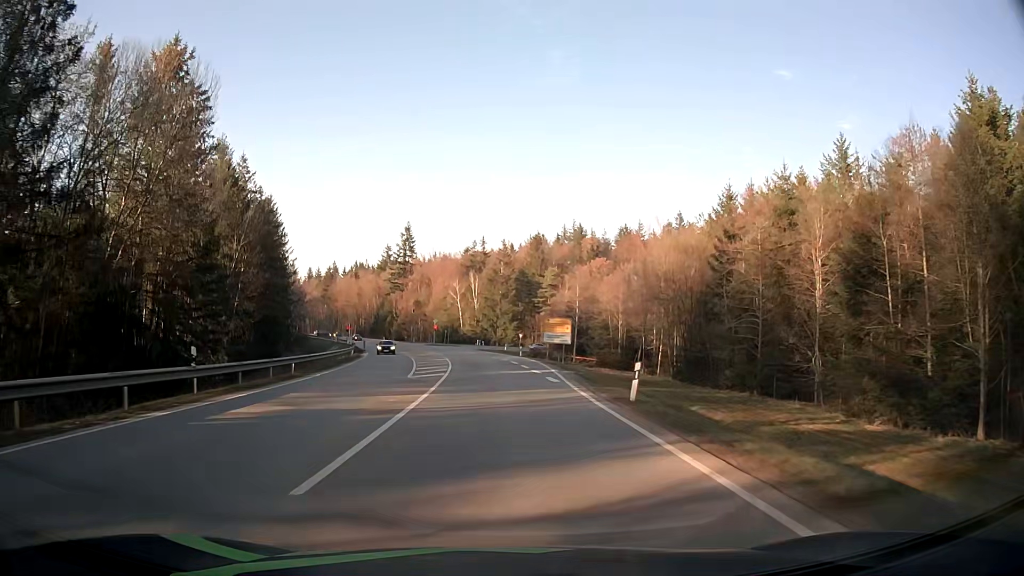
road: secondary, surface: asphalt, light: Day
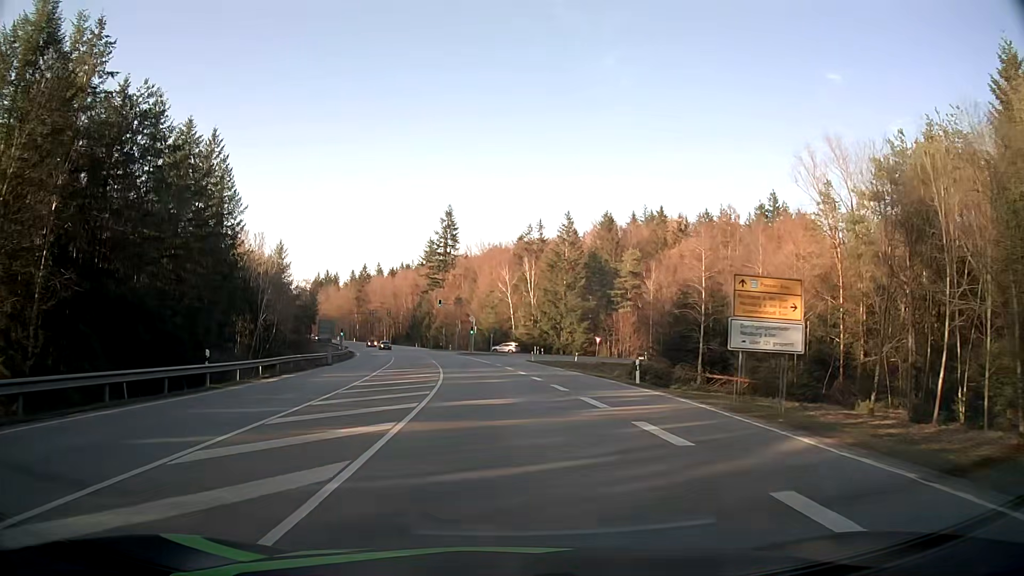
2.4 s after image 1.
(-1.4, +38.7) m; -5°
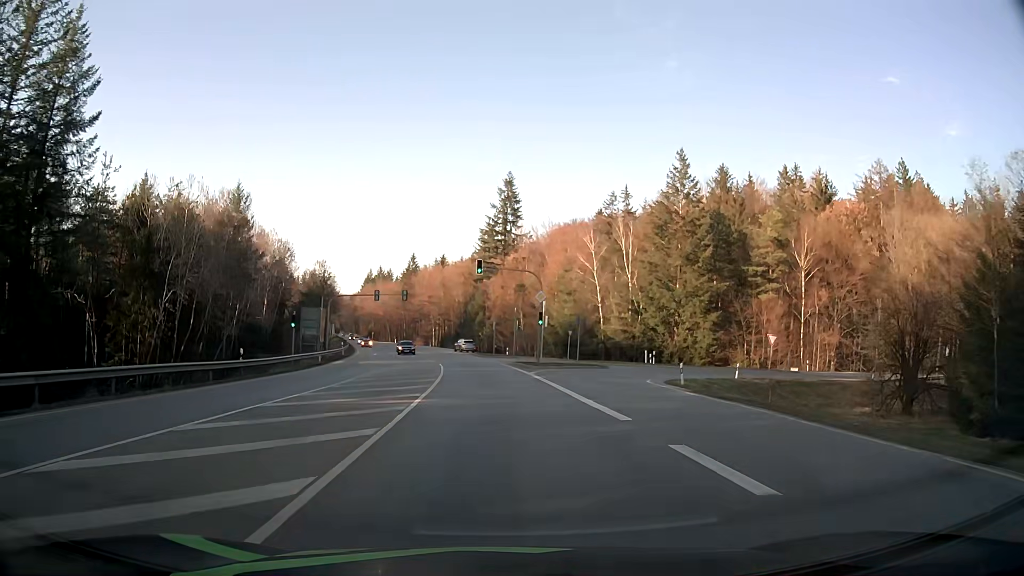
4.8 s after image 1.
(-1.9, +39.1) m; -6°
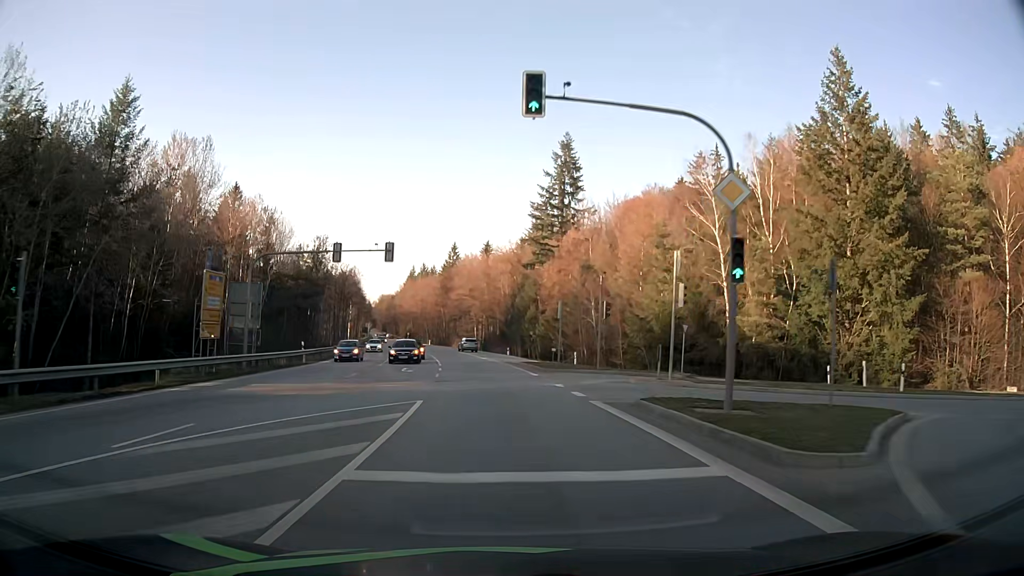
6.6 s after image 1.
(-1.0, +30.2) m; -4°
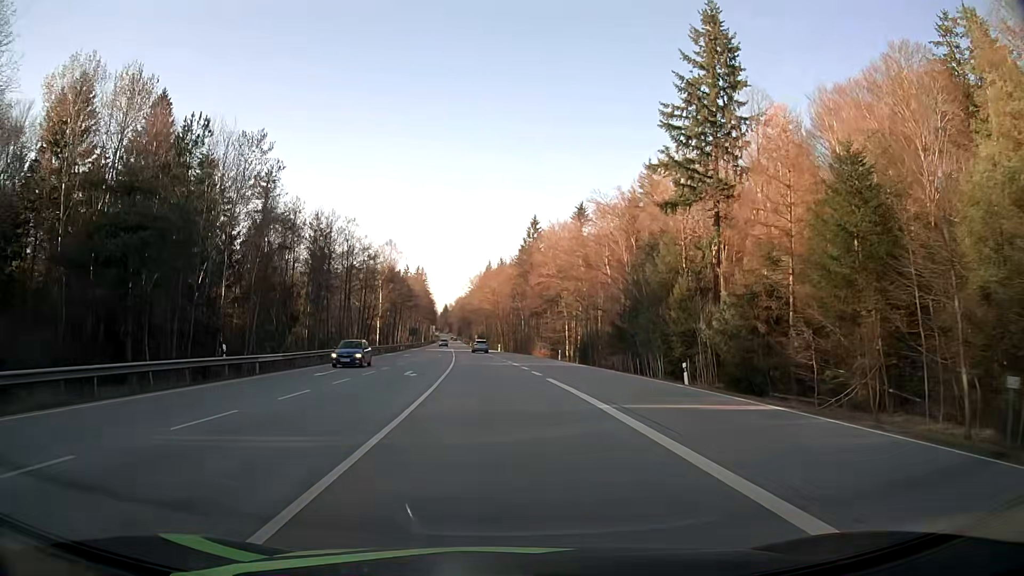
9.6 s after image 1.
(-3.5, +51.1) m; -7°
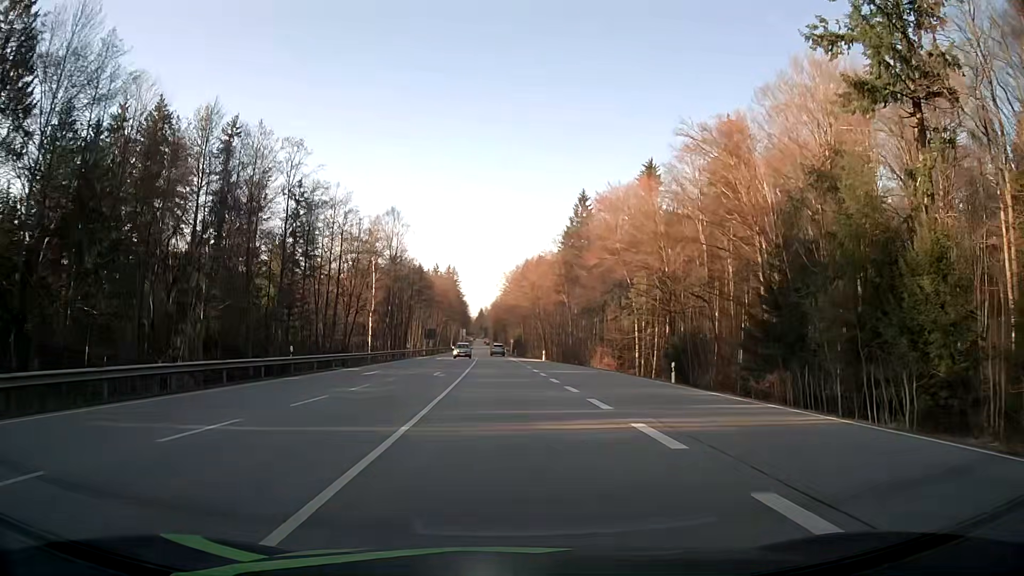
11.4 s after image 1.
(-1.0, +31.4) m; -3°
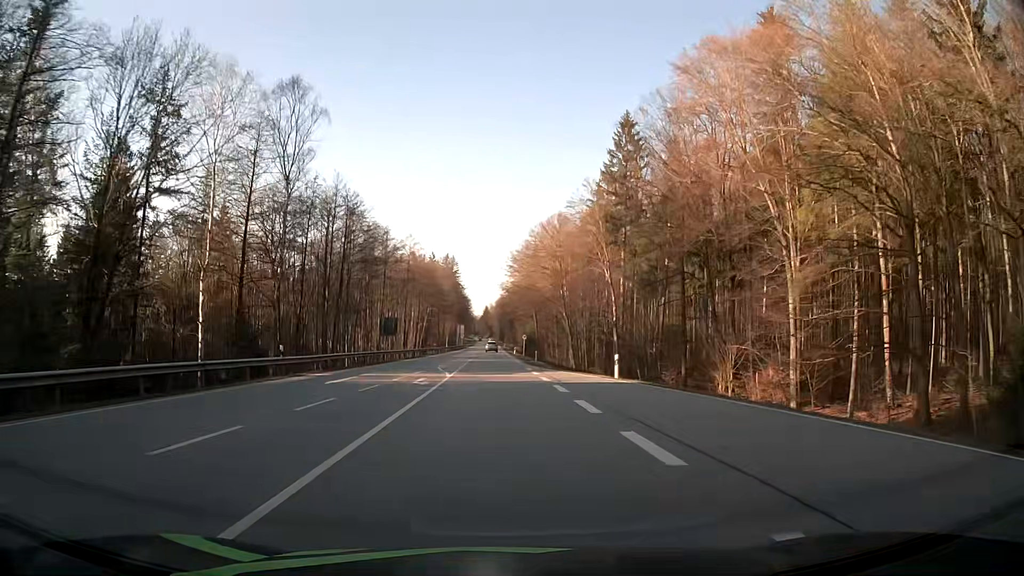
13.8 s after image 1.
(-0.3, +43.4) m; -1°
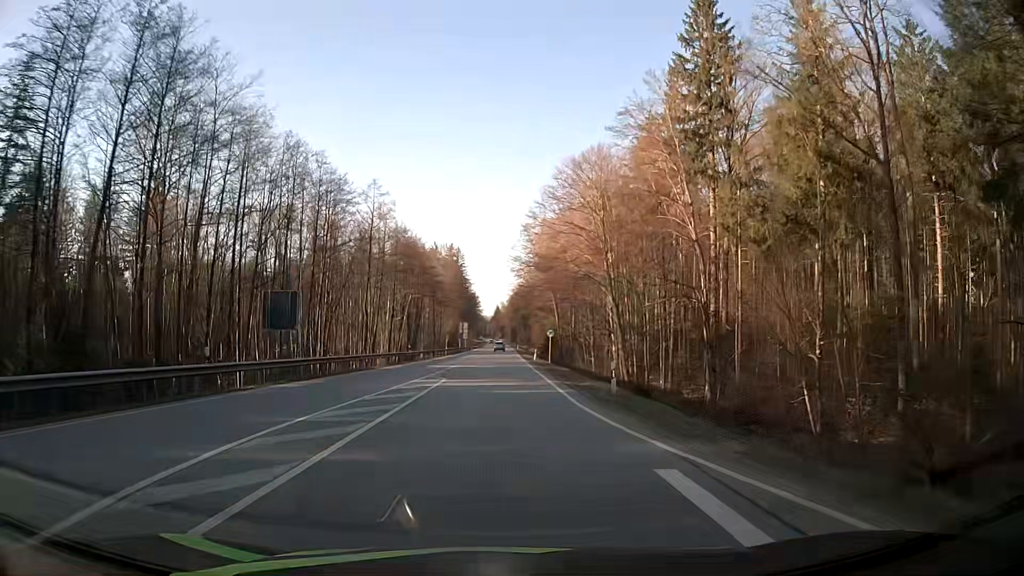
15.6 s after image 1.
(-0.2, +33.5) m; -1°
(0, +10) (0, +20) (0, +30) (0, +40) (0, +50) (0, +60) (0, +70) (0, +80) (0, +90) (0, +100) m
